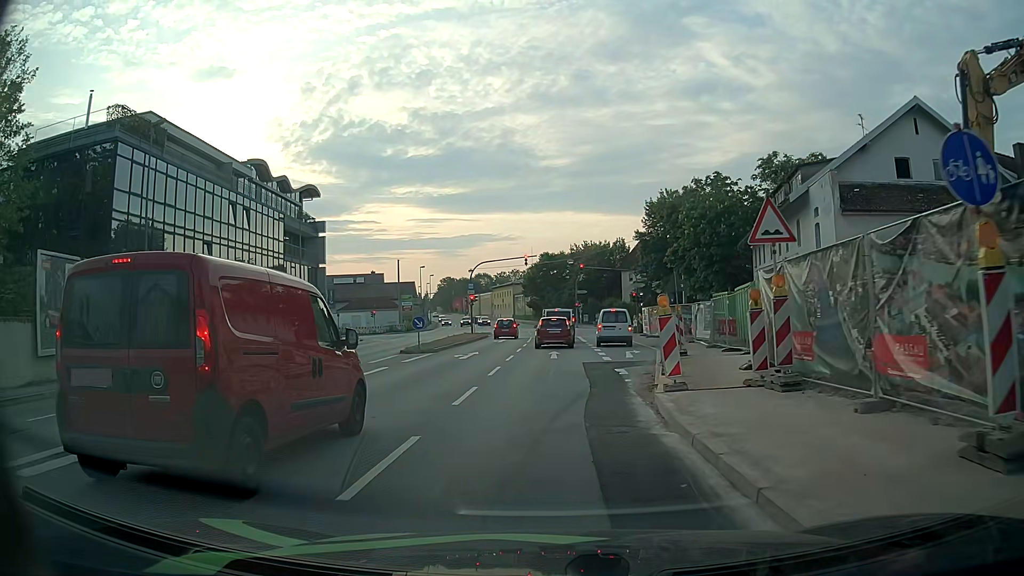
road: primary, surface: asphalt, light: Day
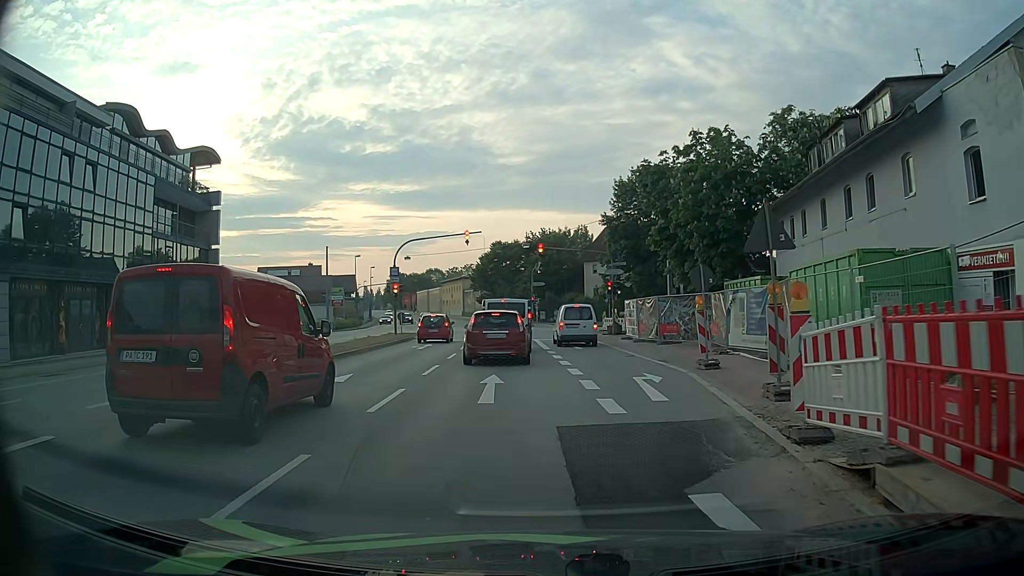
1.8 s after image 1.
(+0.2, +13.5) m; +5°
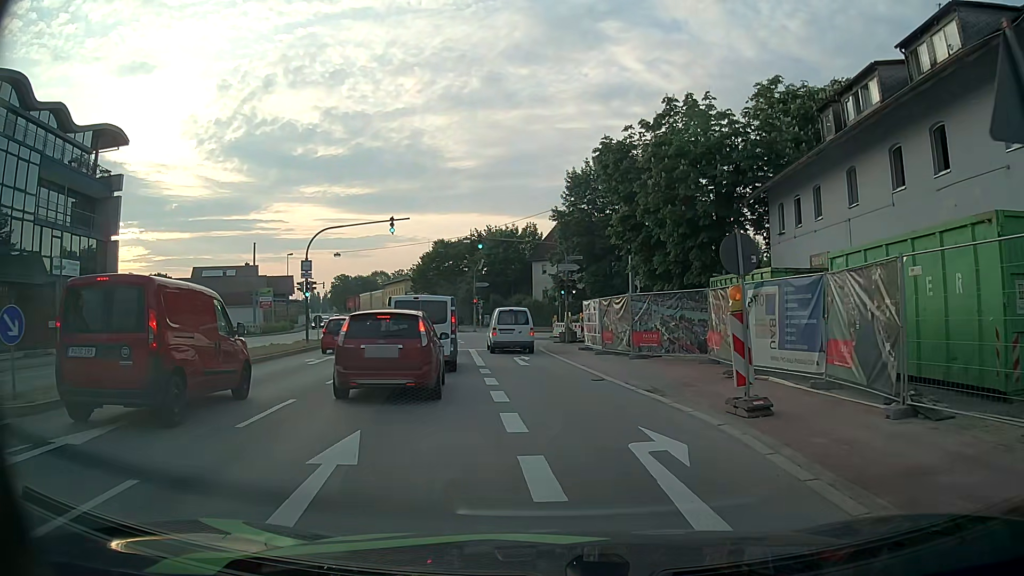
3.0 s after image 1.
(+0.1, +7.1) m; +2°
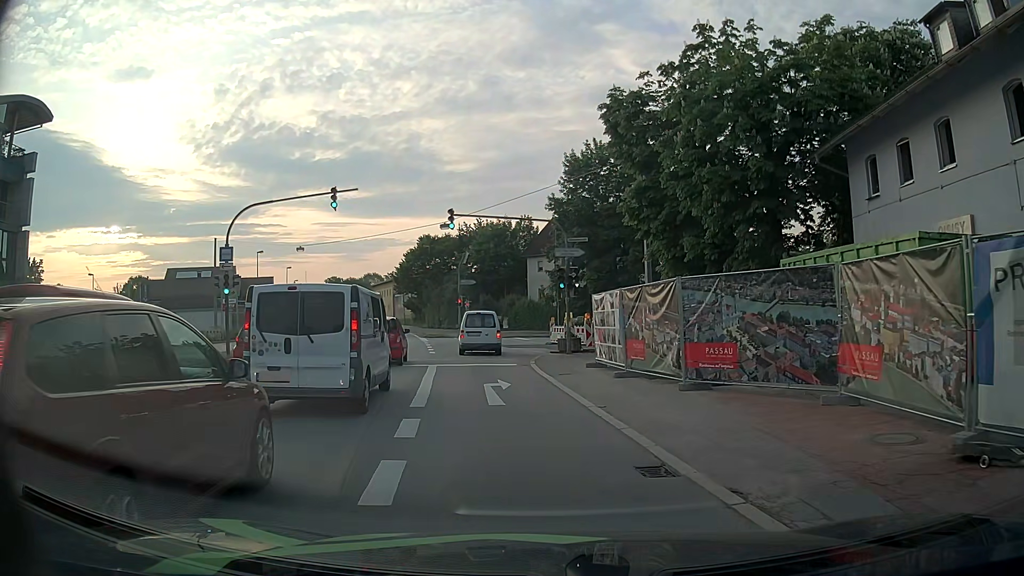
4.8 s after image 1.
(+0.3, +8.9) m; +1°
(0, +10) (-1, +20) (-2, +30) (-3, +40) (+2, +47) (+12, +48) (+22, +46) (+31, +42) (+39, +36) (+46, +29) m
